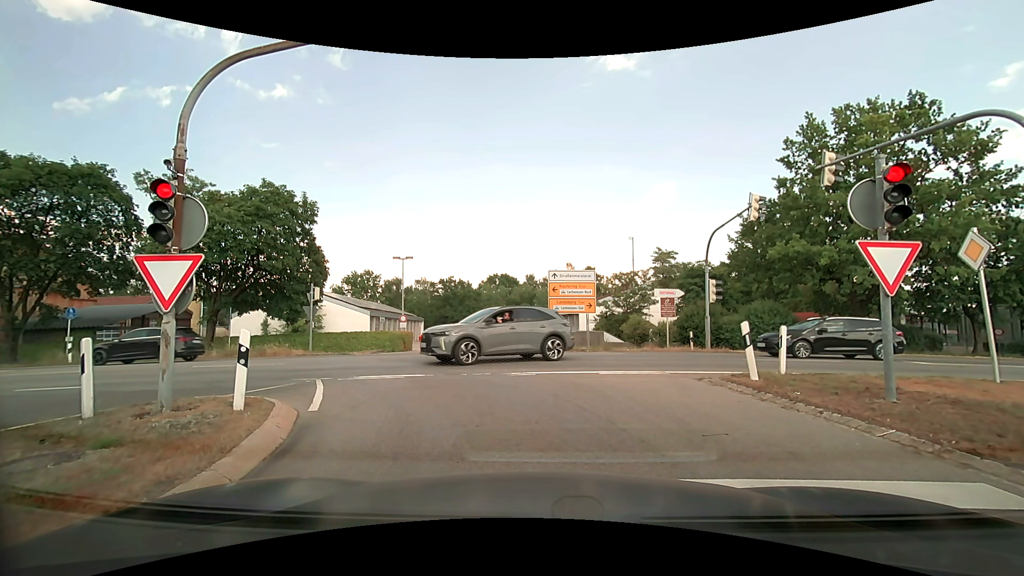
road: motorway_link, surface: asphalt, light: Day
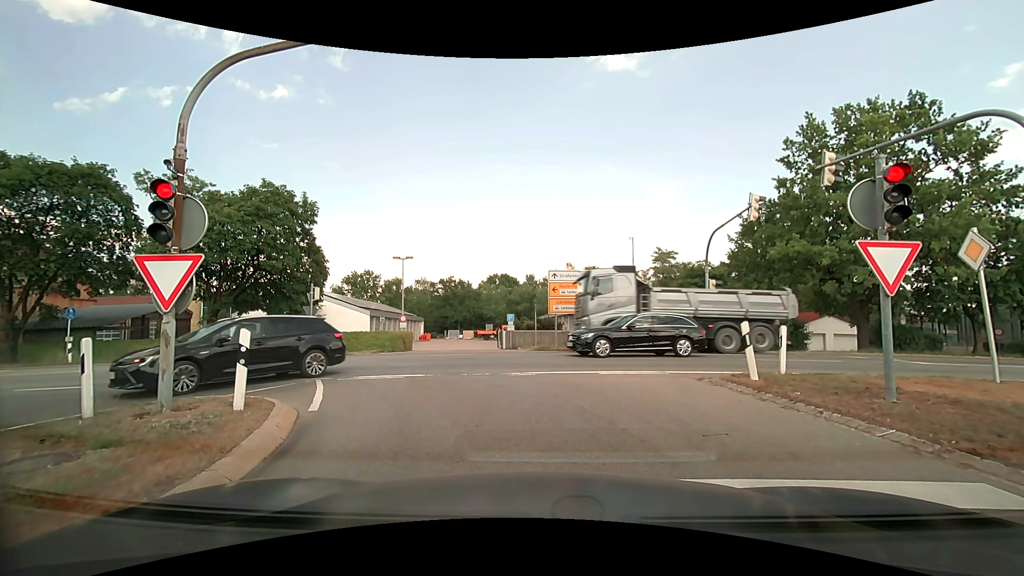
(0.0, 0.0) m; 0°
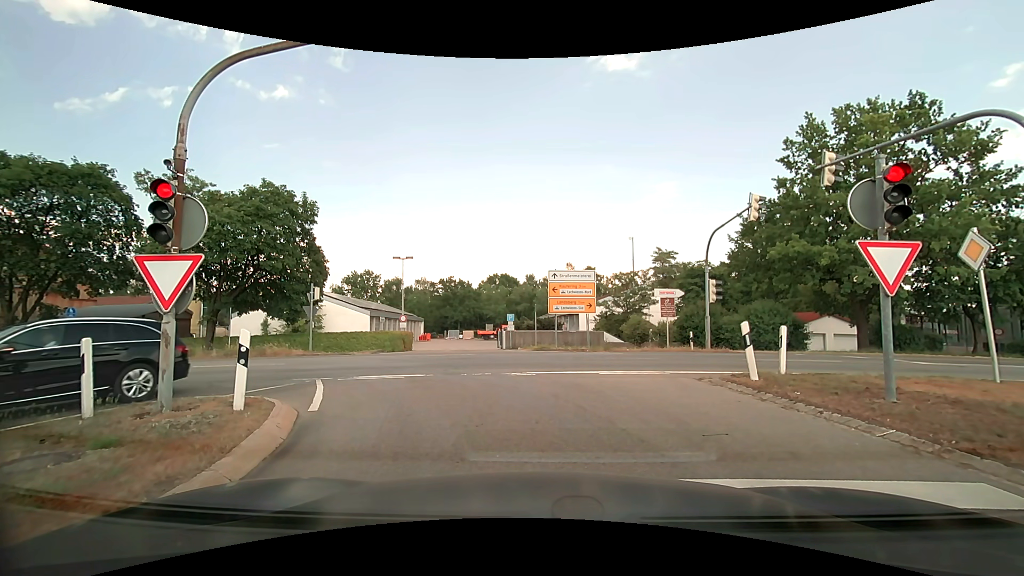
(0.0, 0.0) m; 0°
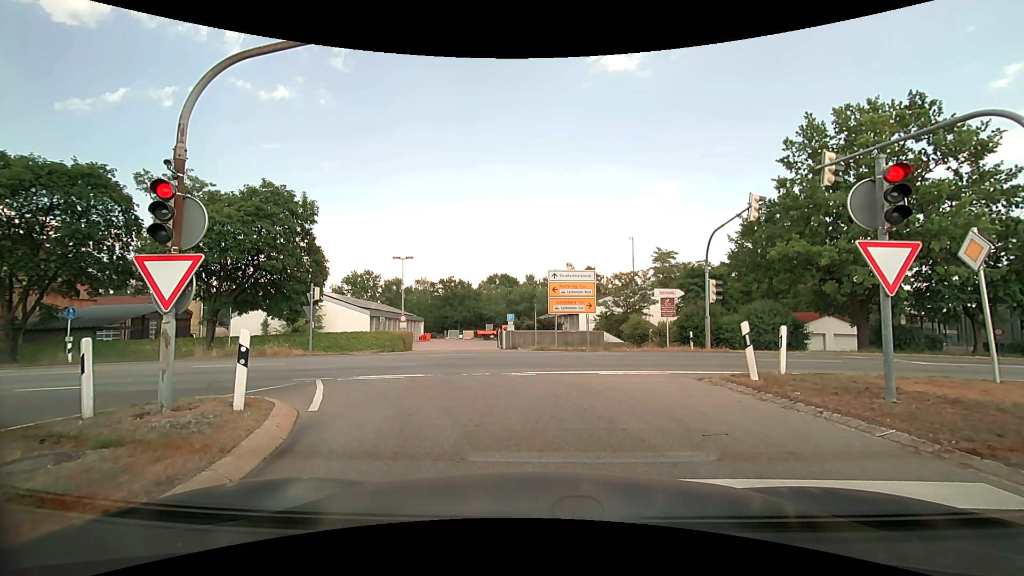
(0.0, 0.0) m; 0°
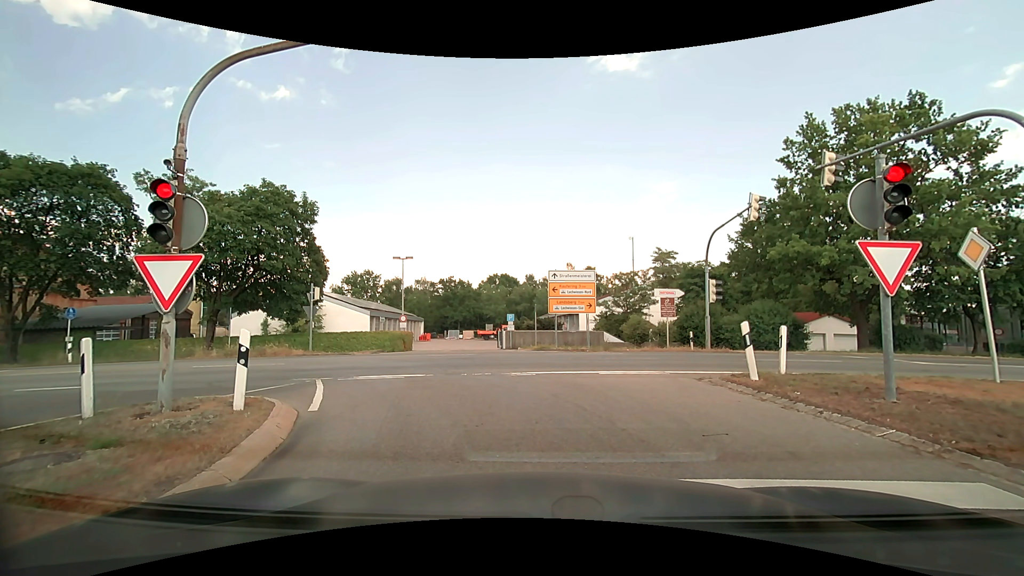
(0.0, 0.0) m; 0°
